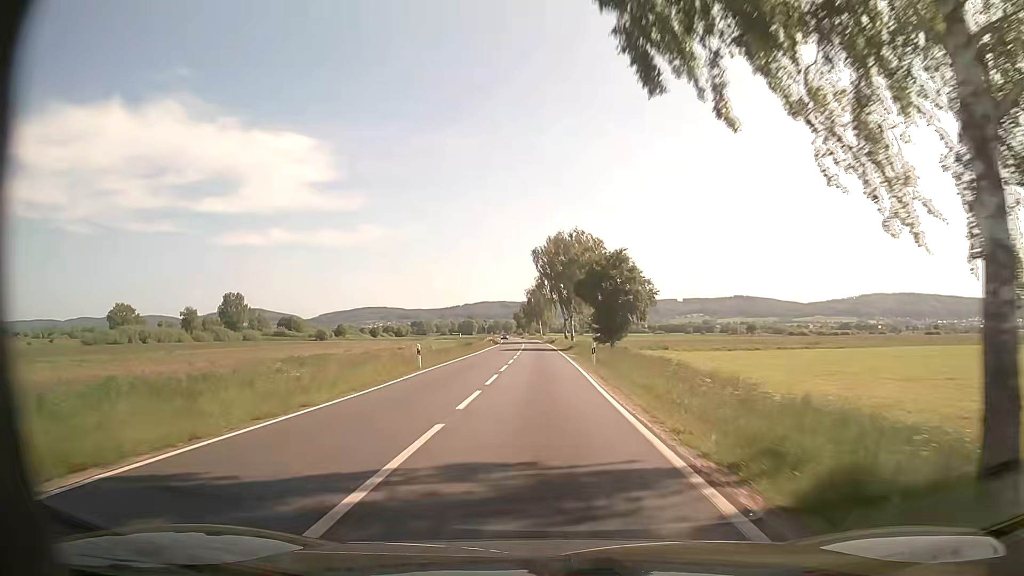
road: secondary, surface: asphalt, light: Day
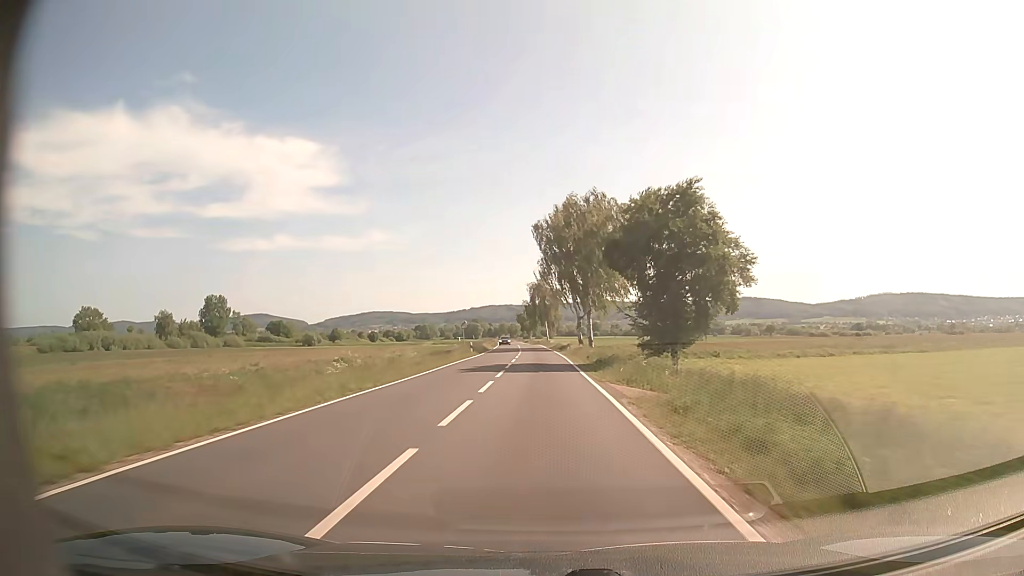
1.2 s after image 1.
(-0.1, +26.5) m; 0°
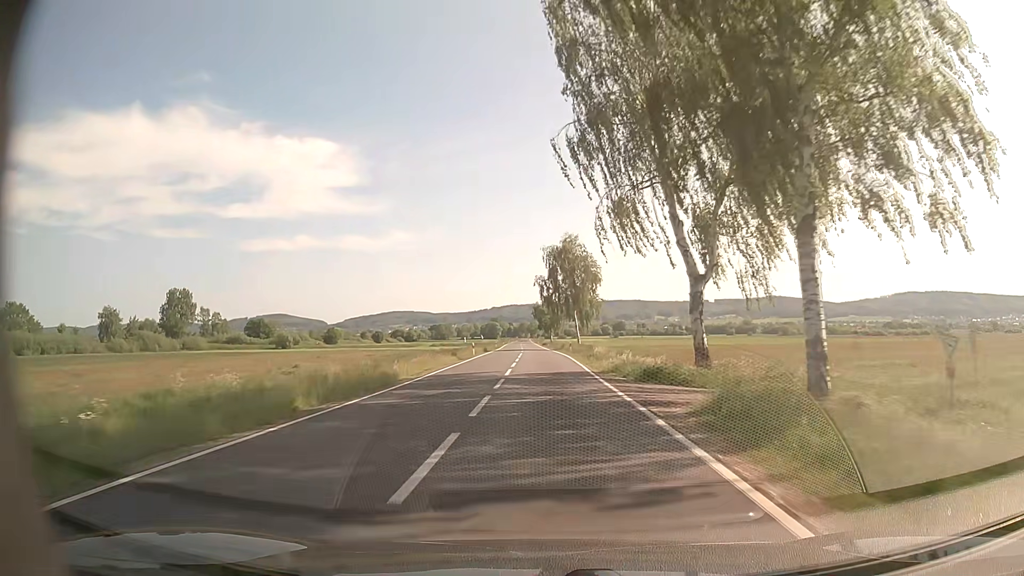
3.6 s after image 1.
(-0.9, +53.0) m; -2°
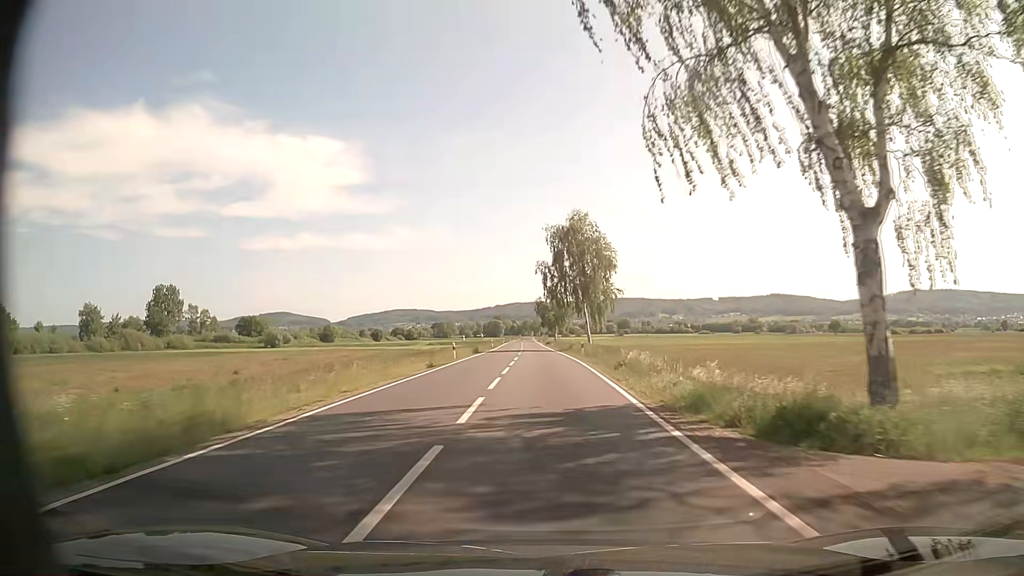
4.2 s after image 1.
(0.0, +13.3) m; 0°
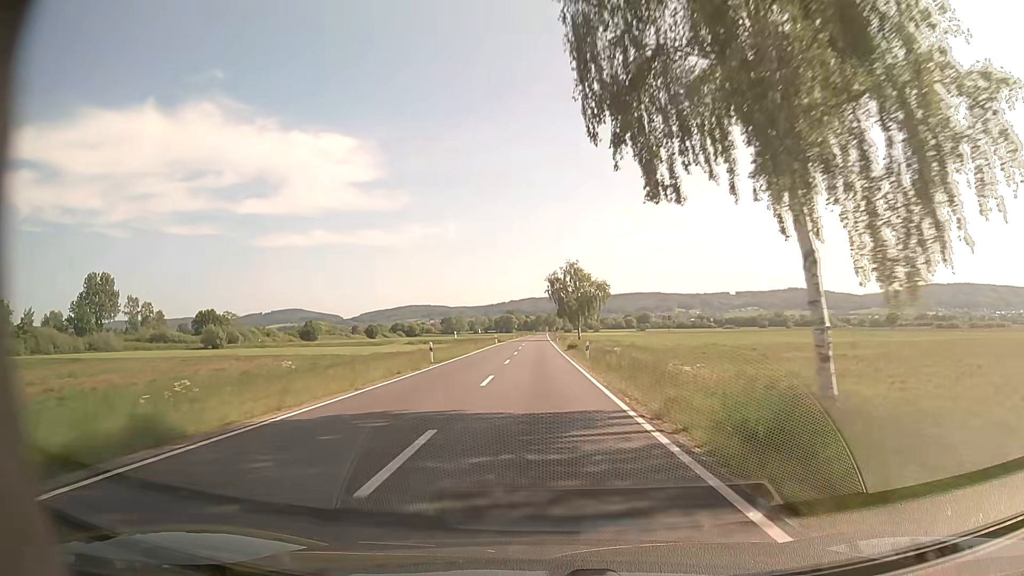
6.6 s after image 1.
(-0.4, +53.3) m; -1°
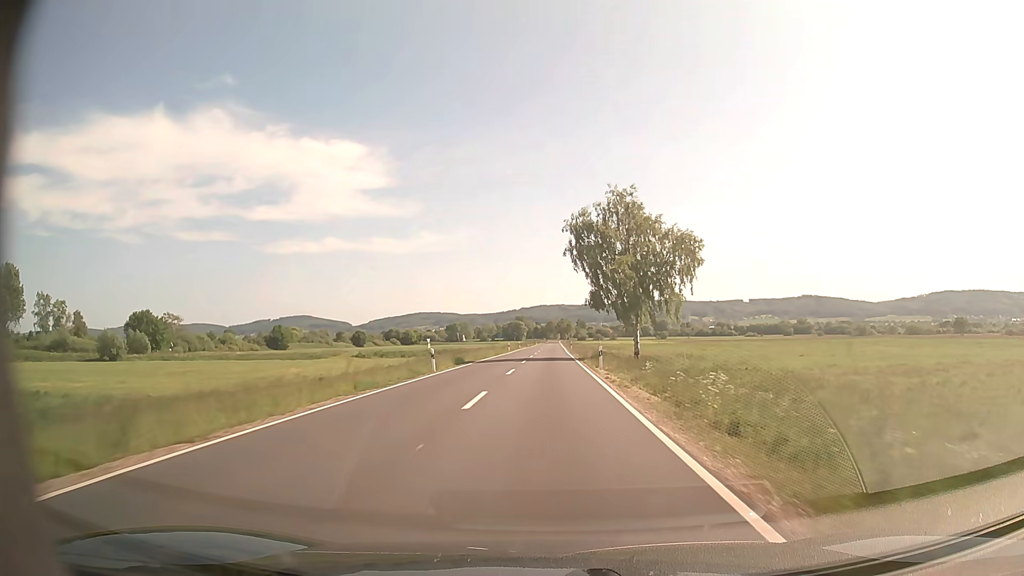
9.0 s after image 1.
(-0.7, +53.5) m; -1°
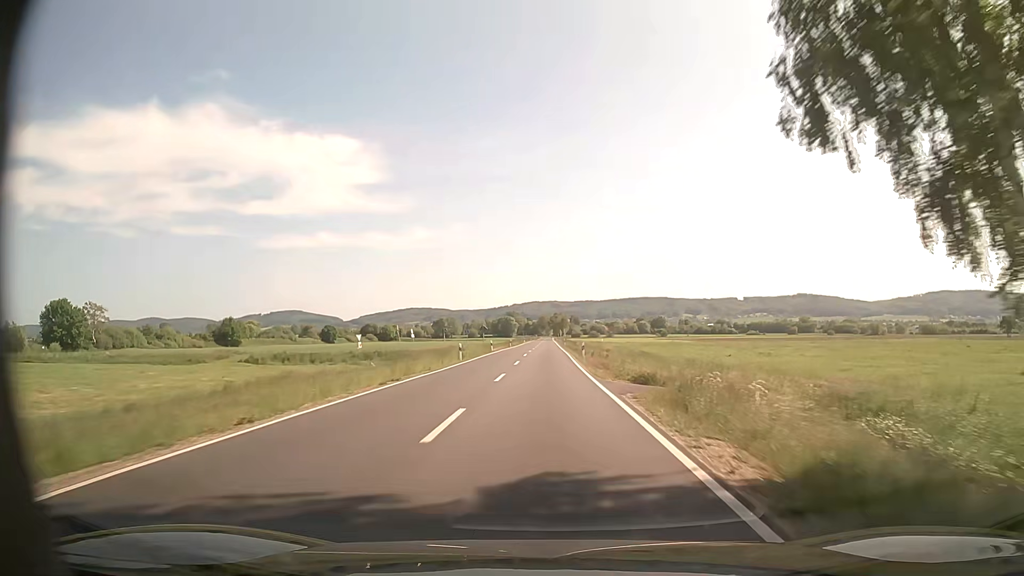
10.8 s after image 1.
(+0.3, +40.1) m; +1°
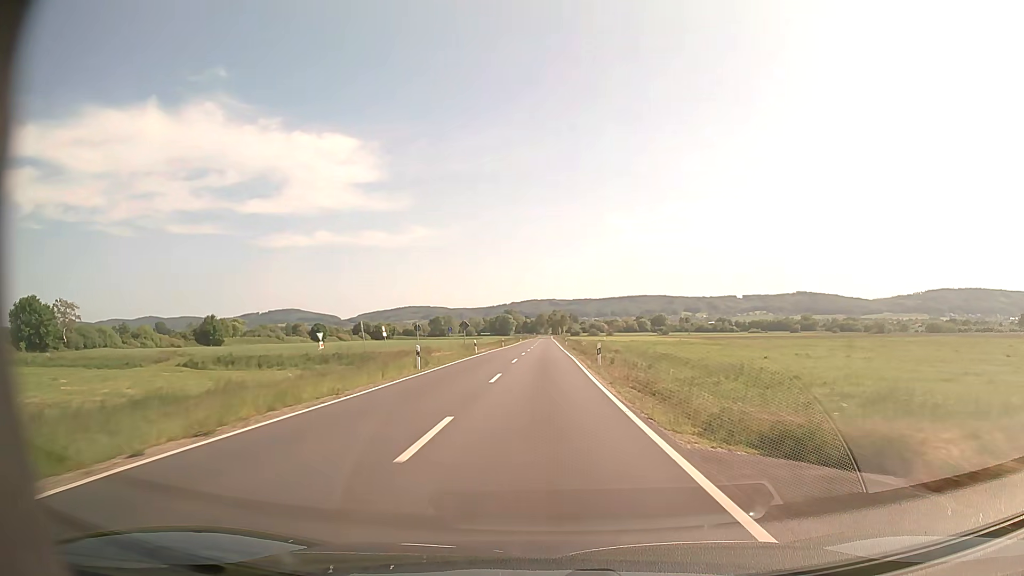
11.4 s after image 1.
(0.0, +13.4) m; 0°
(0, +10) (0, +20) (0, +30) (0, +40) (0, +50) (0, +60) (0, +70) (0, +80) (0, +90) (0, +100) m
